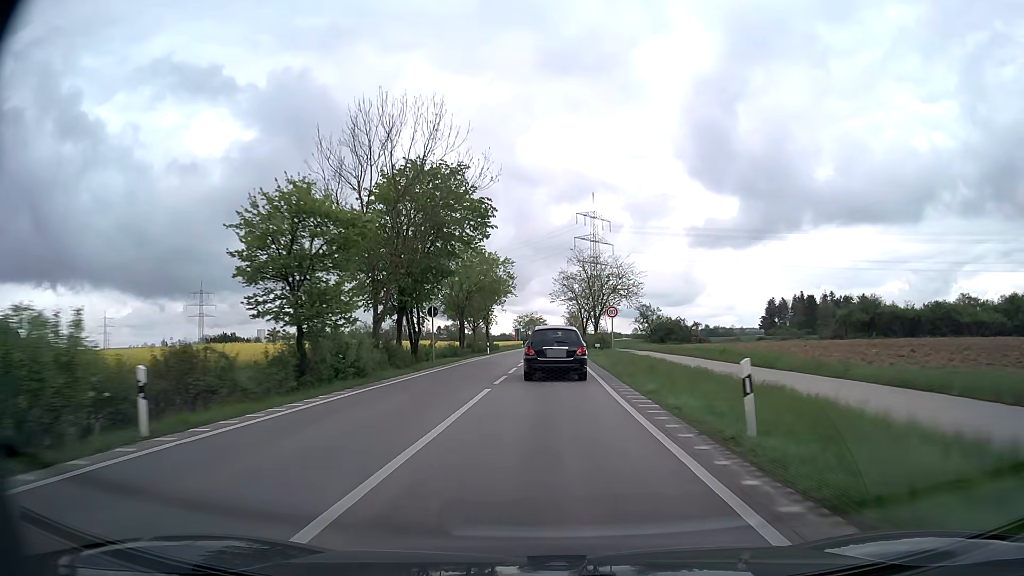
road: primary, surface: asphalt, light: Day
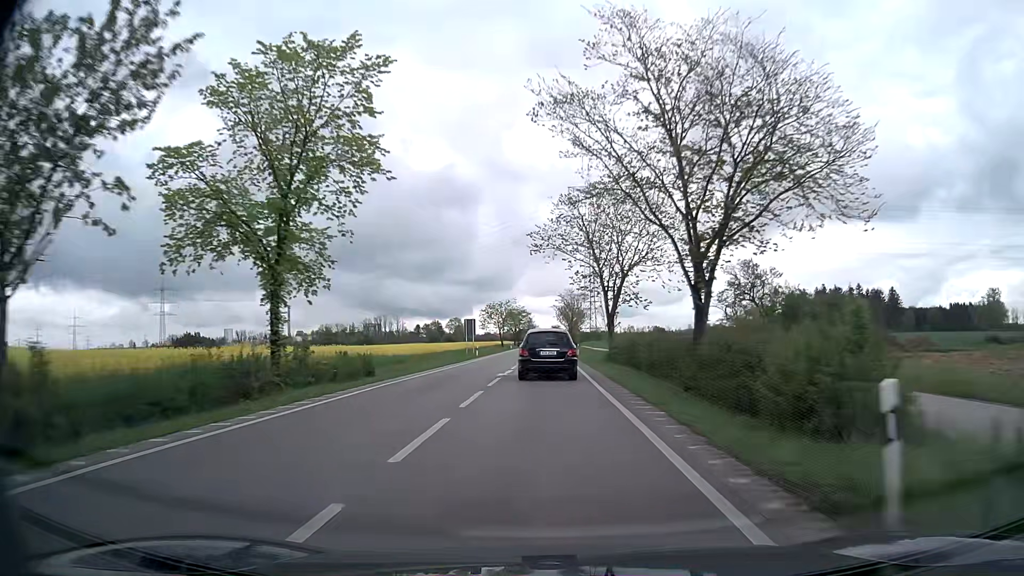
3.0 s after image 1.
(+0.8, +54.1) m; +1°
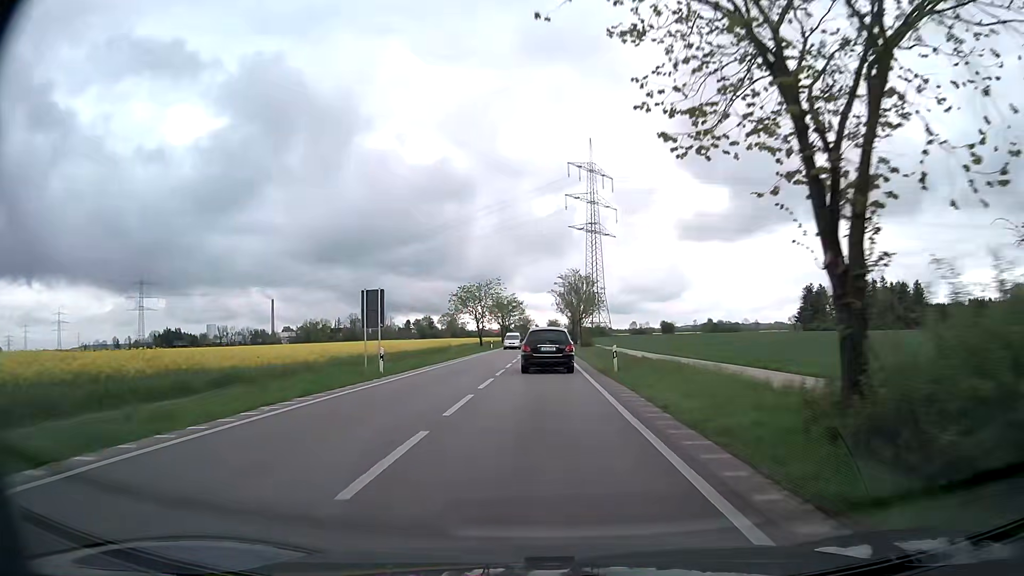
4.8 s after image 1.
(0.0, +31.8) m; 0°
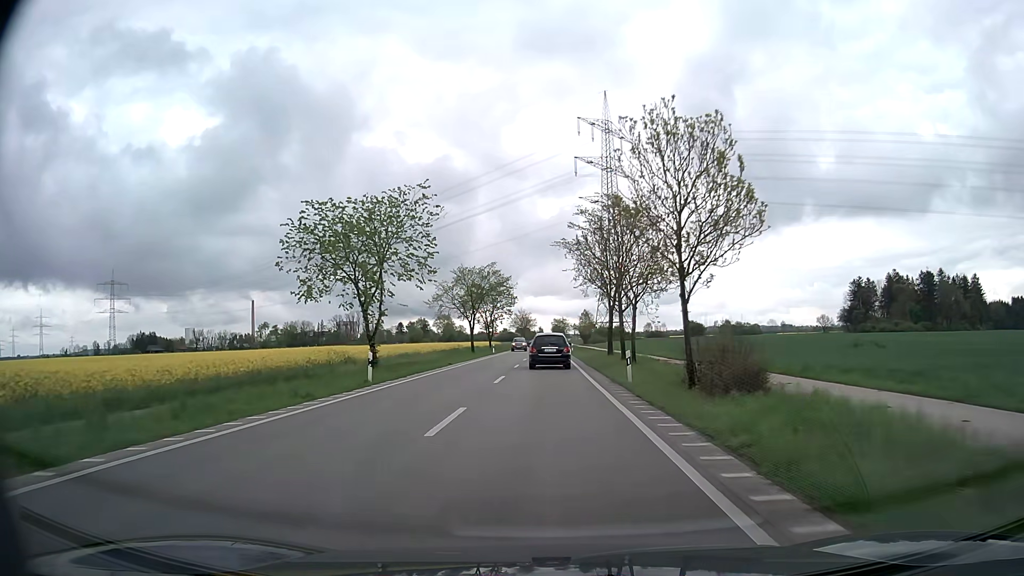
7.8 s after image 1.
(-0.2, +52.2) m; -1°
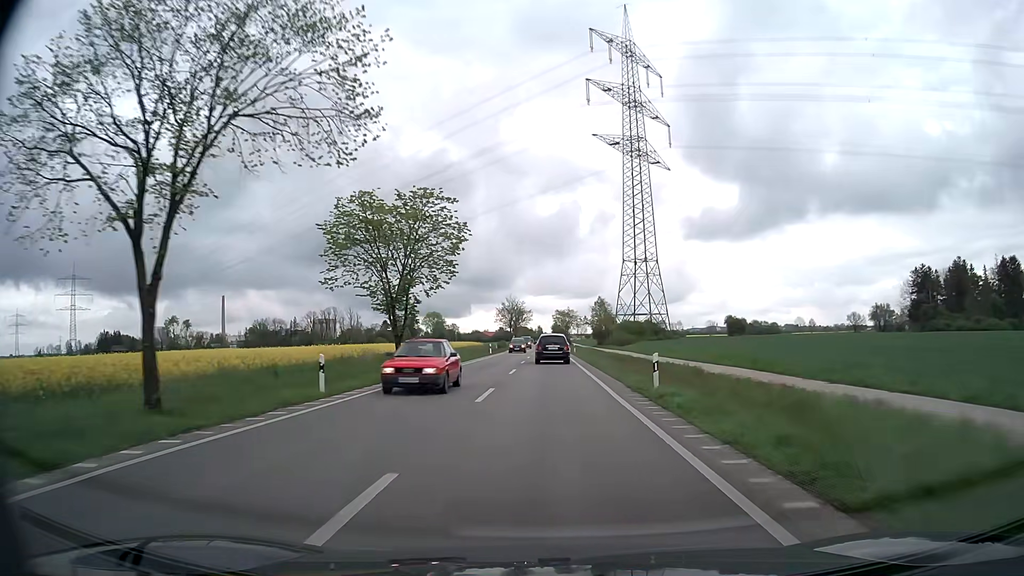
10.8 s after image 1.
(0.0, +54.8) m; 0°
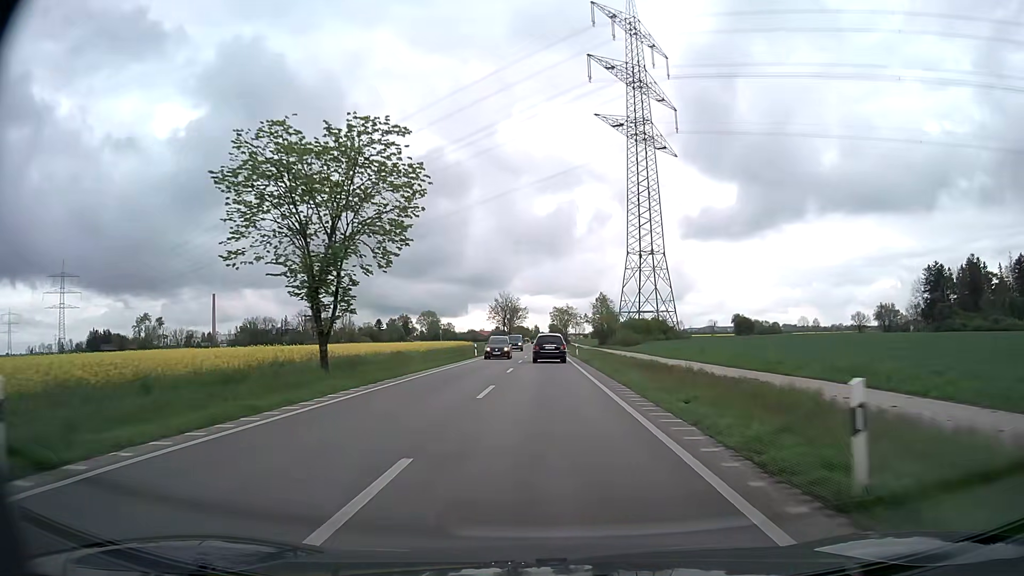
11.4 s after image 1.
(0.0, +11.2) m; 0°
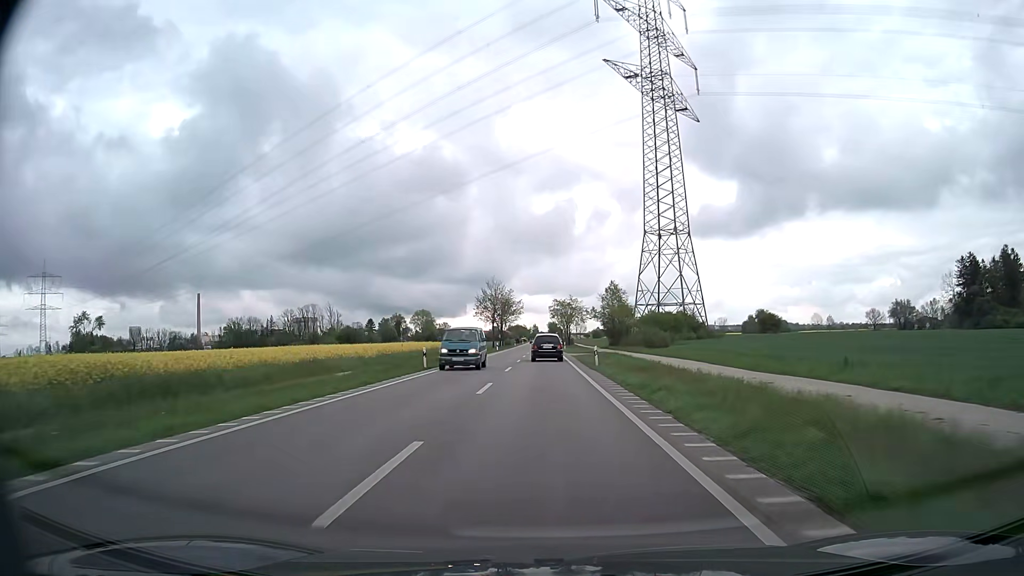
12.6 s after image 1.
(+0.1, +22.8) m; 0°
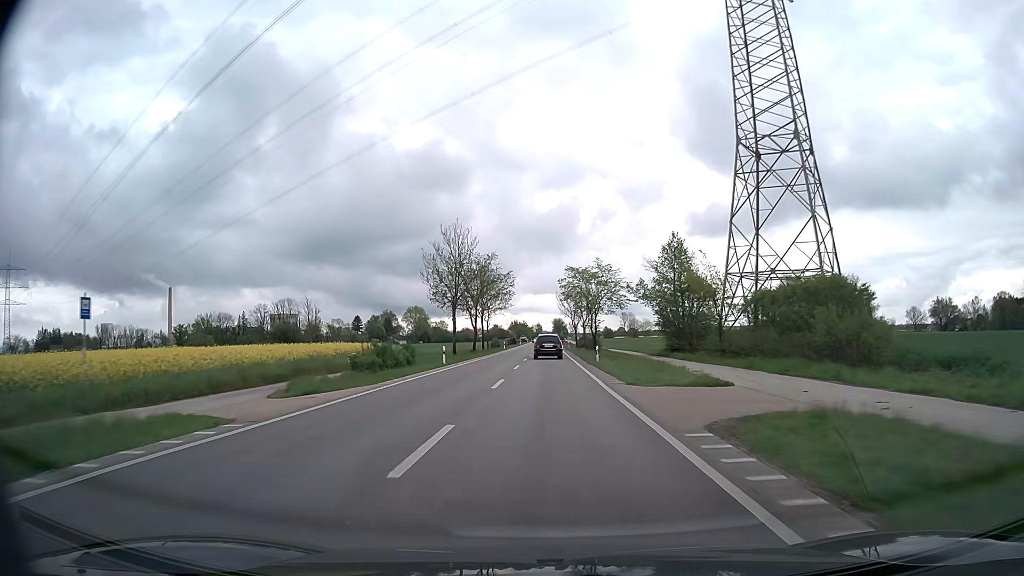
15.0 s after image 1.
(-0.3, +46.5) m; 0°
(0, +10) (0, +20) (0, +30) (0, +40) (0, +50) (0, +60) (0, +70) (0, +80) (0, +90) (0, +100) m
